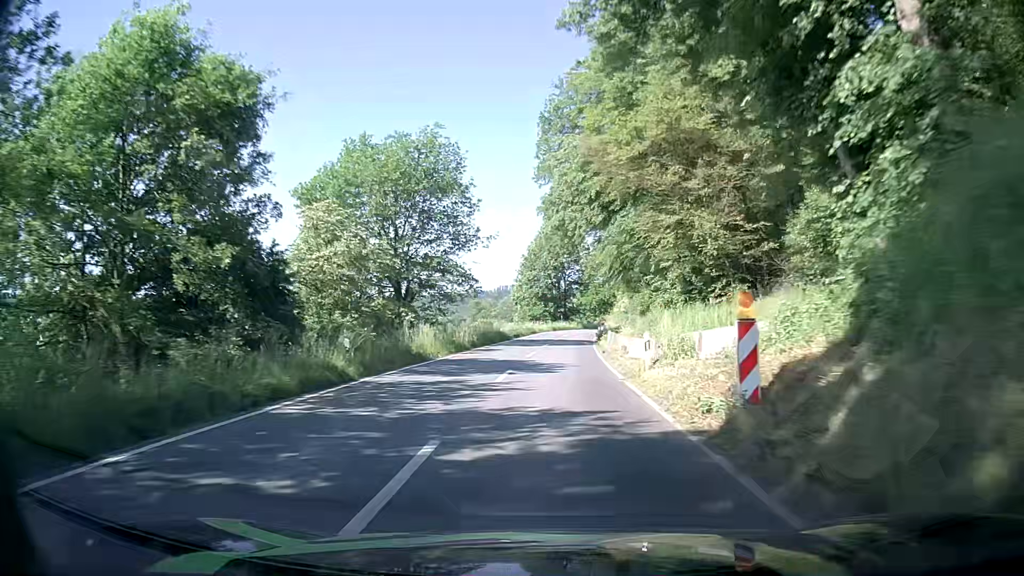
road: secondary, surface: asphalt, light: Day
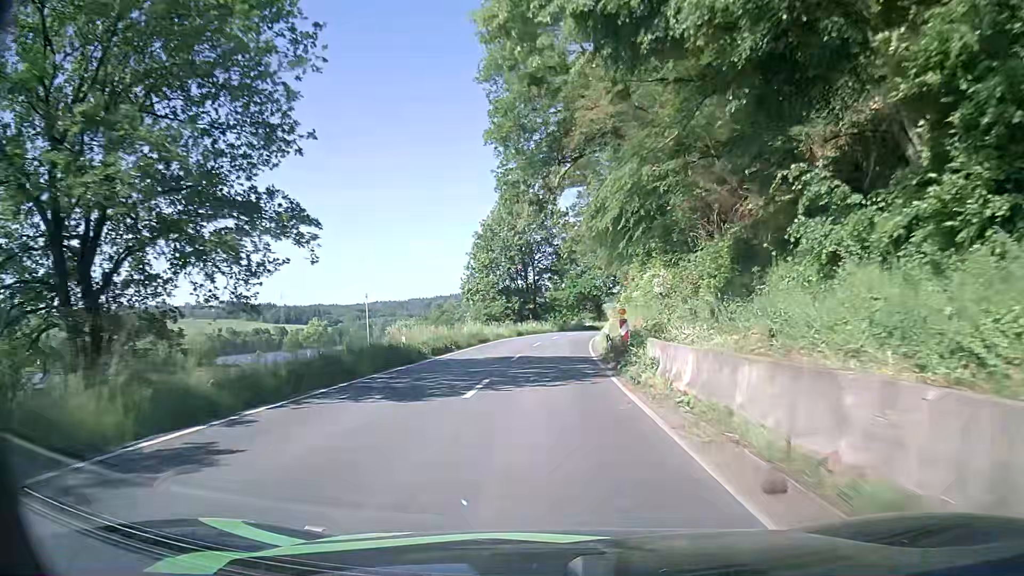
(+0.8, +27.2) m; +3°
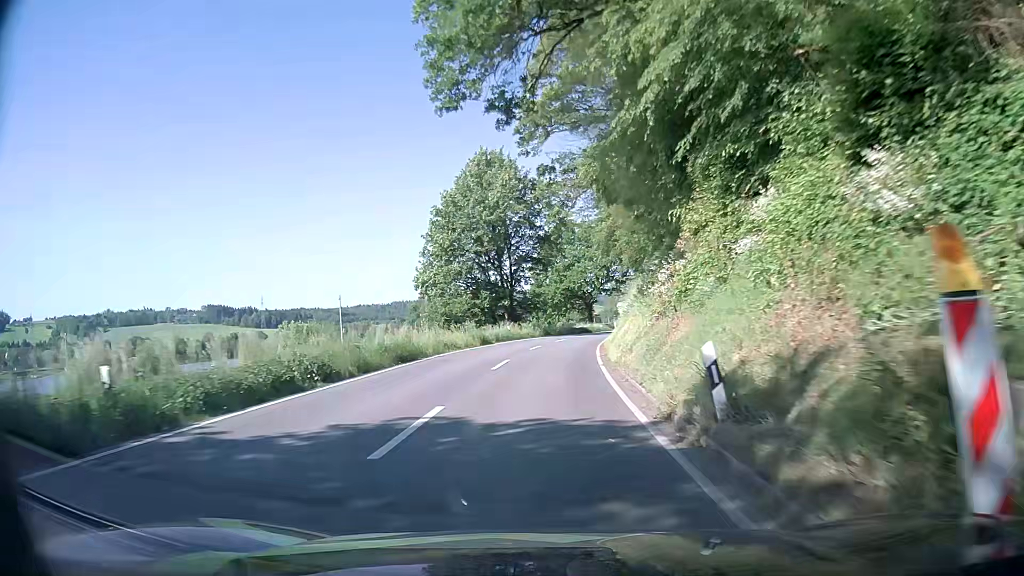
(0.0, +17.5) m; +1°
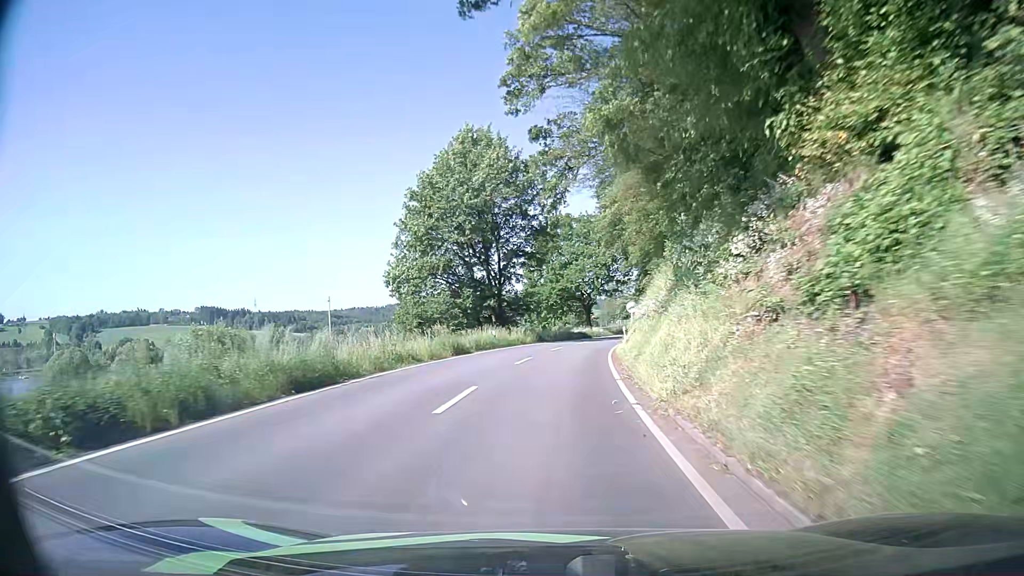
(0.0, +8.6) m; +1°
